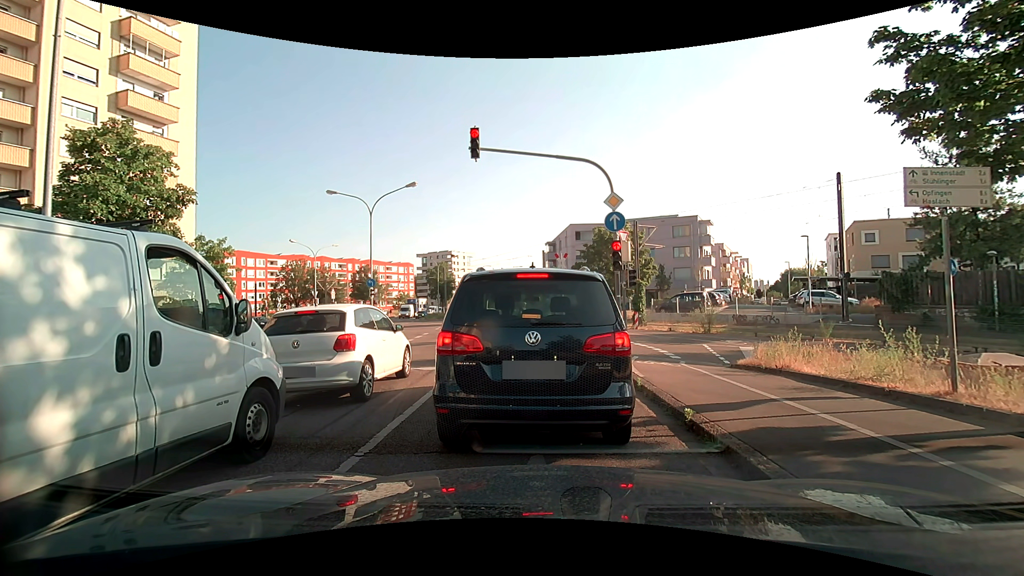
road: secondary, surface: asphalt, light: Day
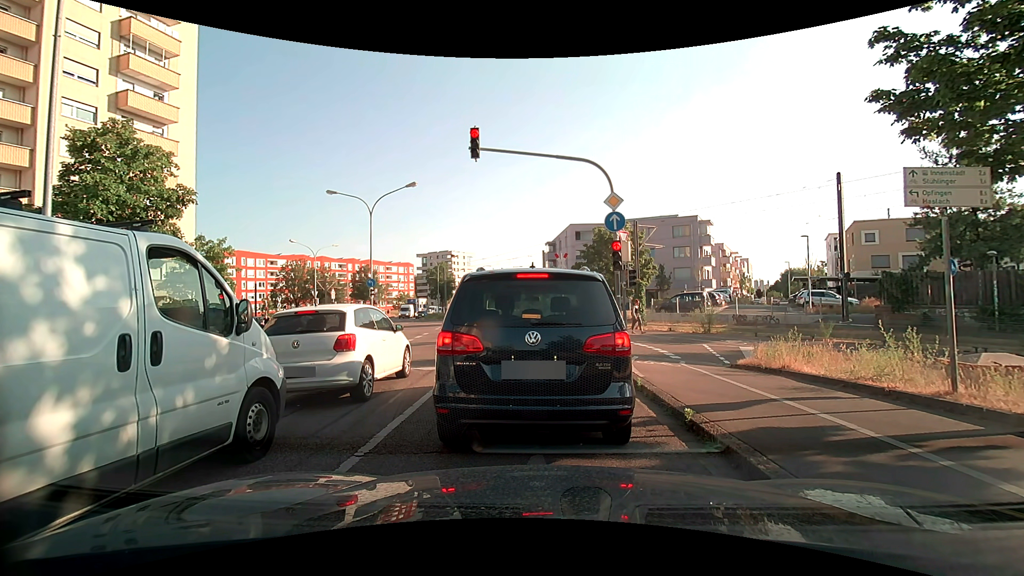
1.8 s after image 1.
(0.0, 0.0) m; 0°
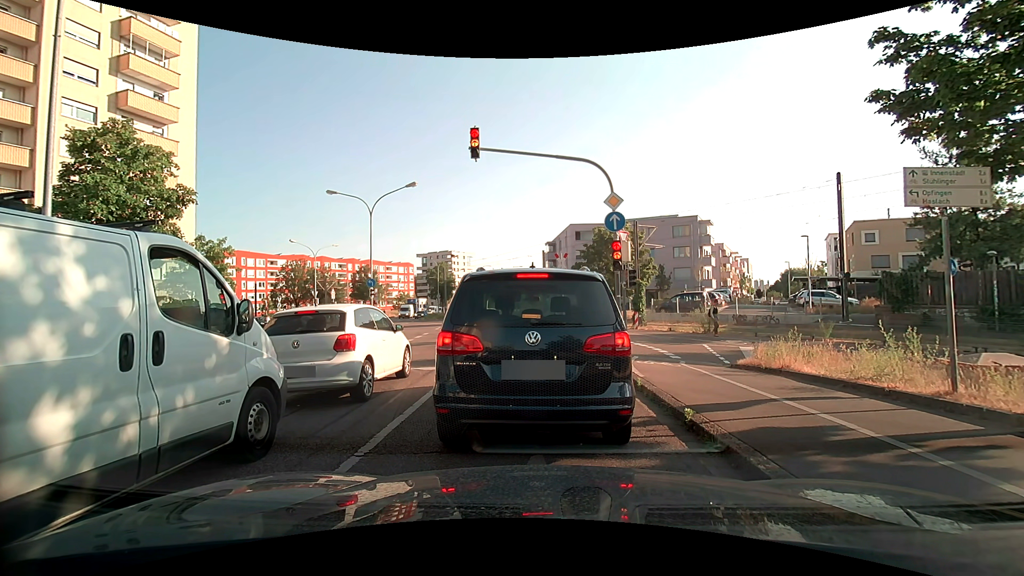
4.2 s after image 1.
(0.0, 0.0) m; 0°
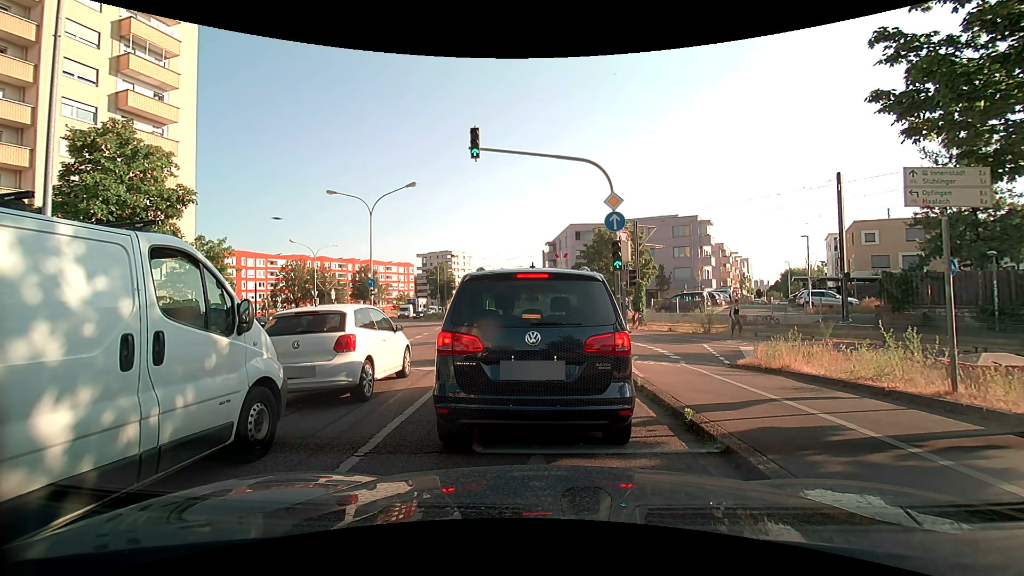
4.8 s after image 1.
(0.0, 0.0) m; 0°
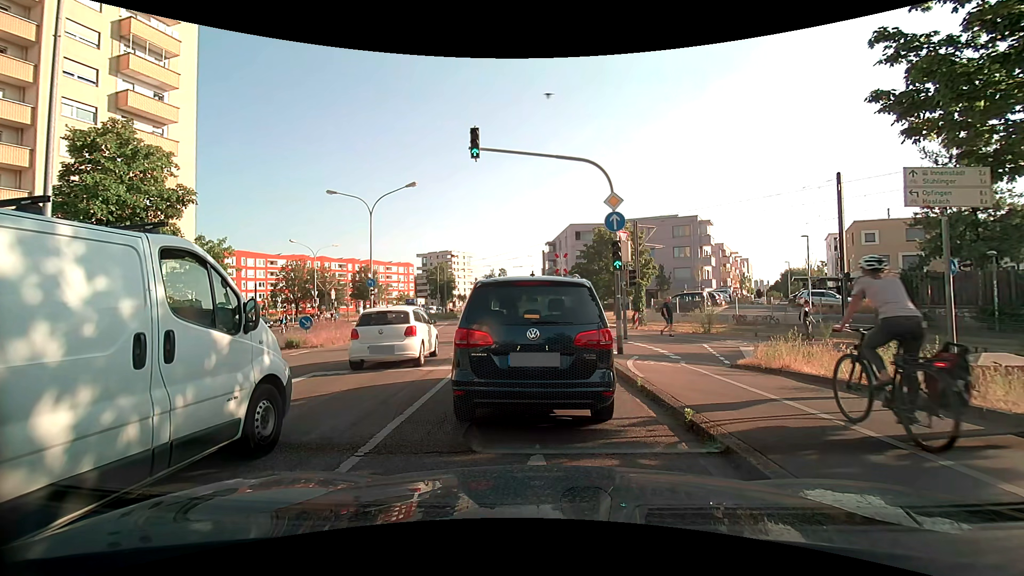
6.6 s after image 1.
(0.0, 0.0) m; 0°
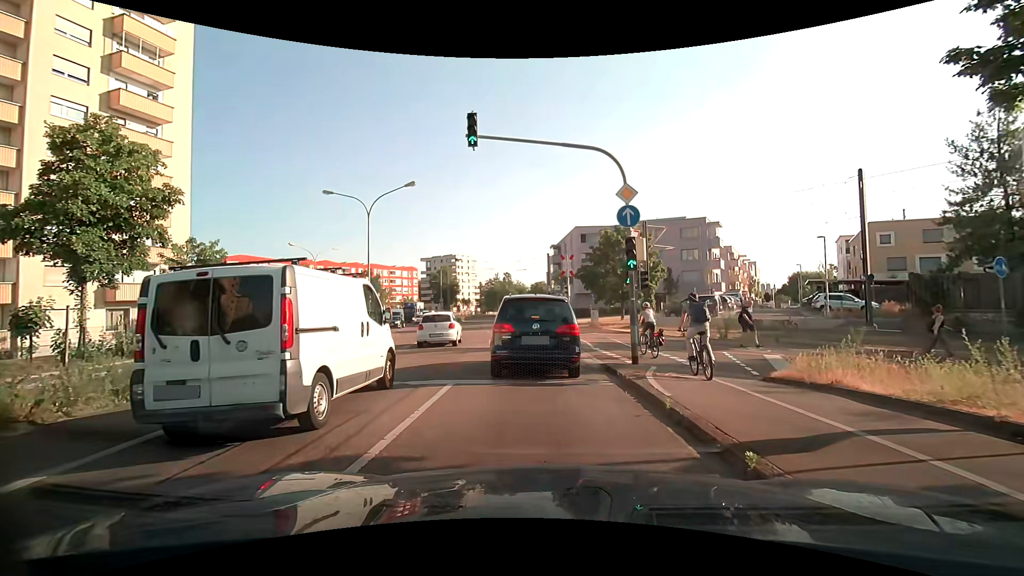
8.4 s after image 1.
(0.0, +1.7) m; -1°
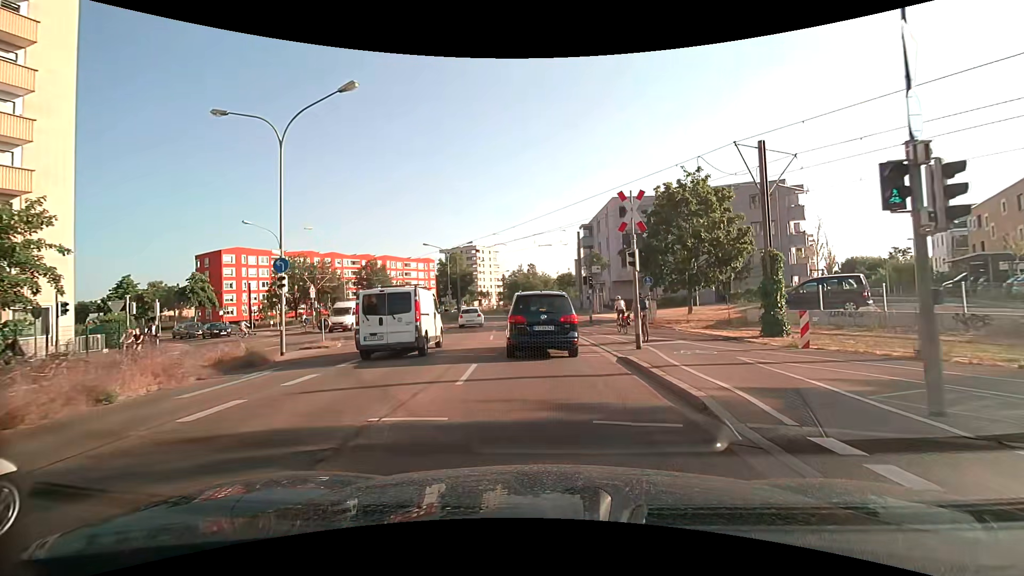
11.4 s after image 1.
(-0.8, +14.3) m; -5°
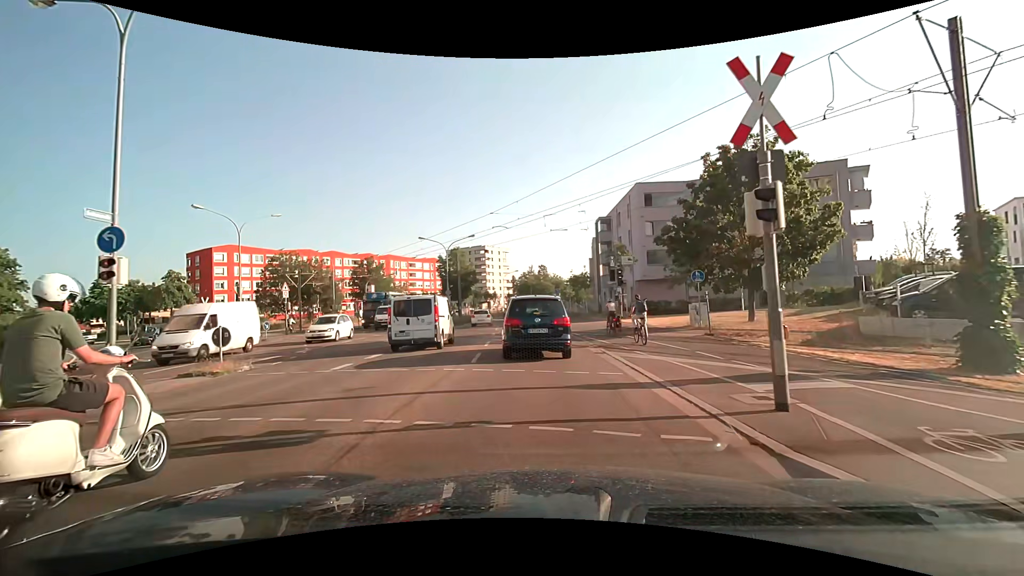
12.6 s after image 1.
(-0.1, +8.2) m; -2°
(0, +10) (0, +20) (-1, +30) (-1, +40) (-2, +50) (-2, +60) (-2, +70) (-3, +80) (-2, +90) (-2, +100) m
